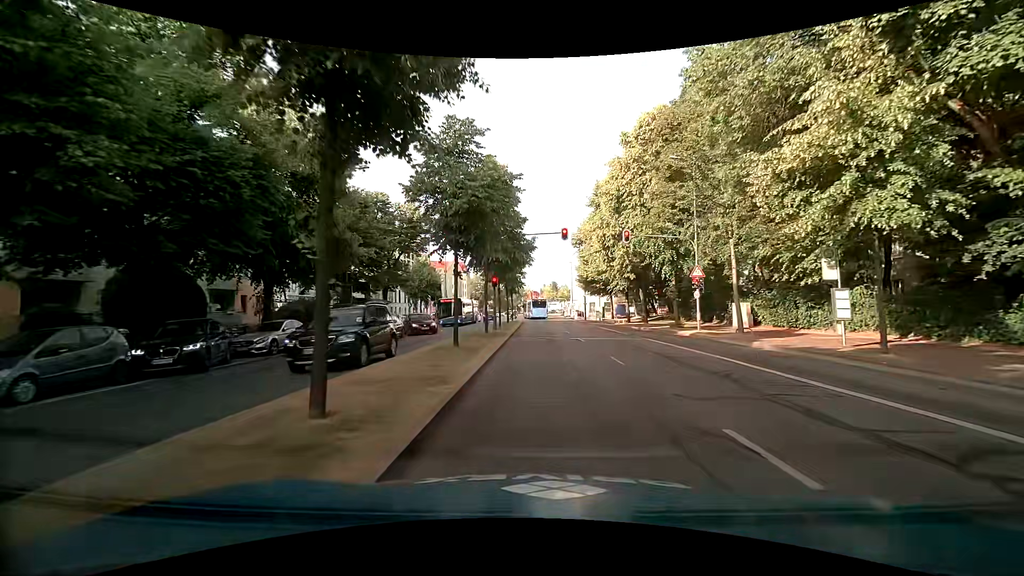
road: primary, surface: asphalt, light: Day
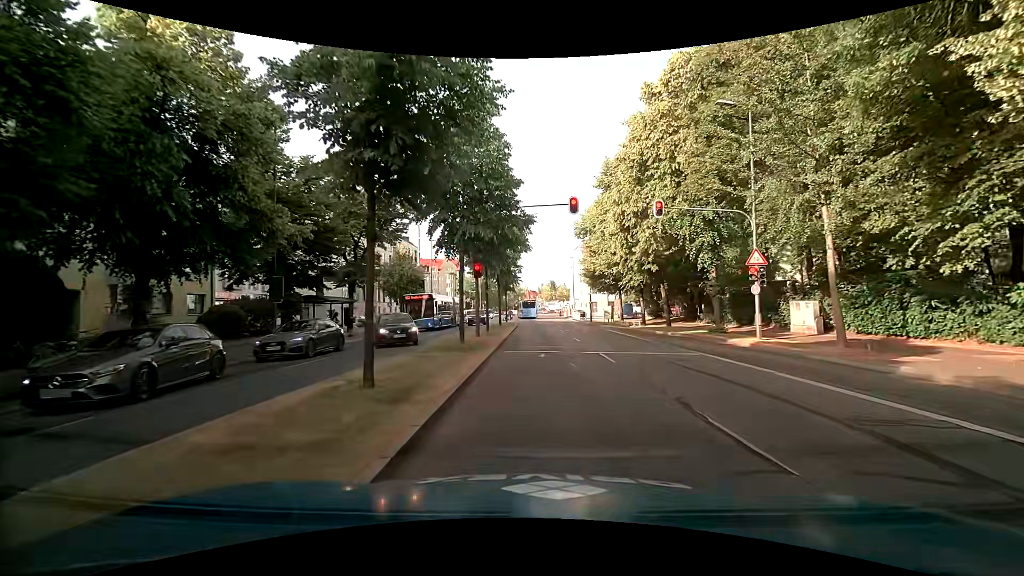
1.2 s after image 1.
(+0.1, +7.8) m; +1°
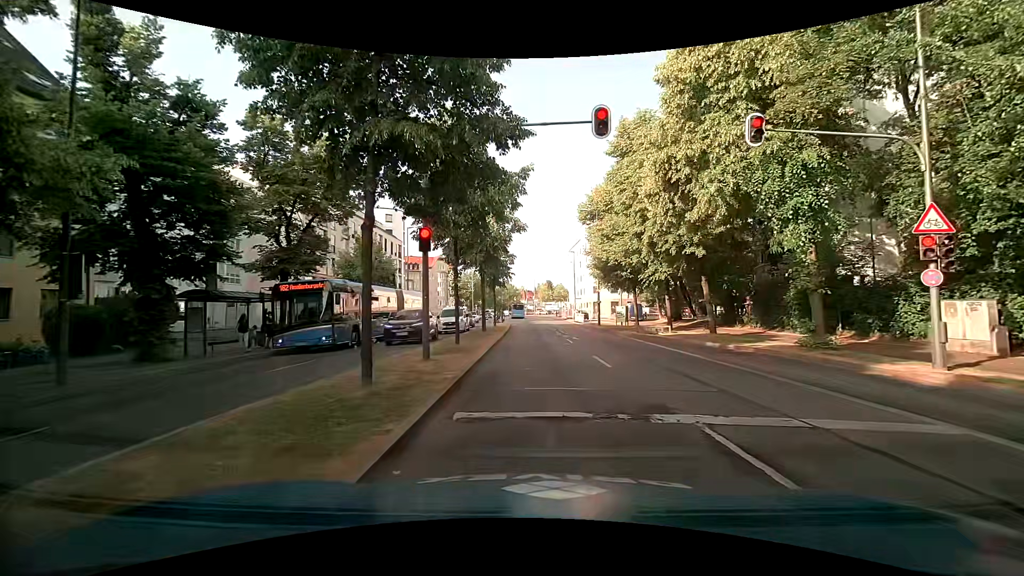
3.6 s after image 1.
(0.0, +9.4) m; -1°
